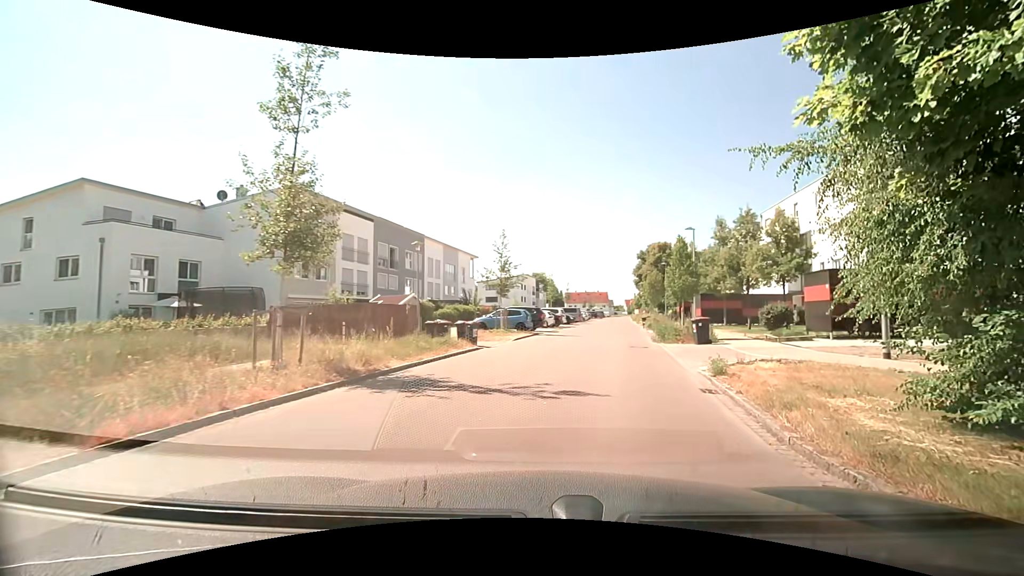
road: residential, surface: asphalt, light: Day
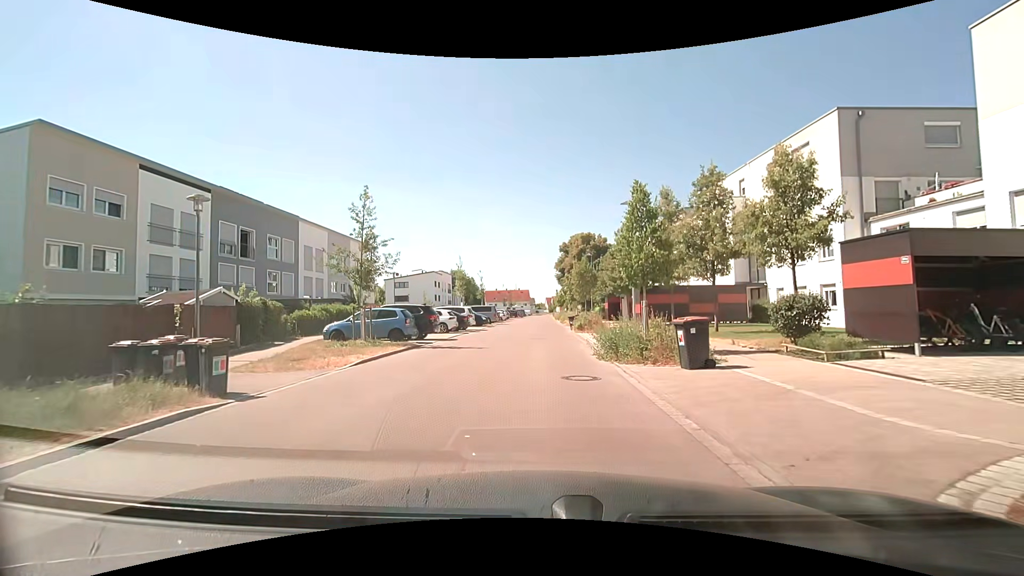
(+1.5, +10.4) m; +10°
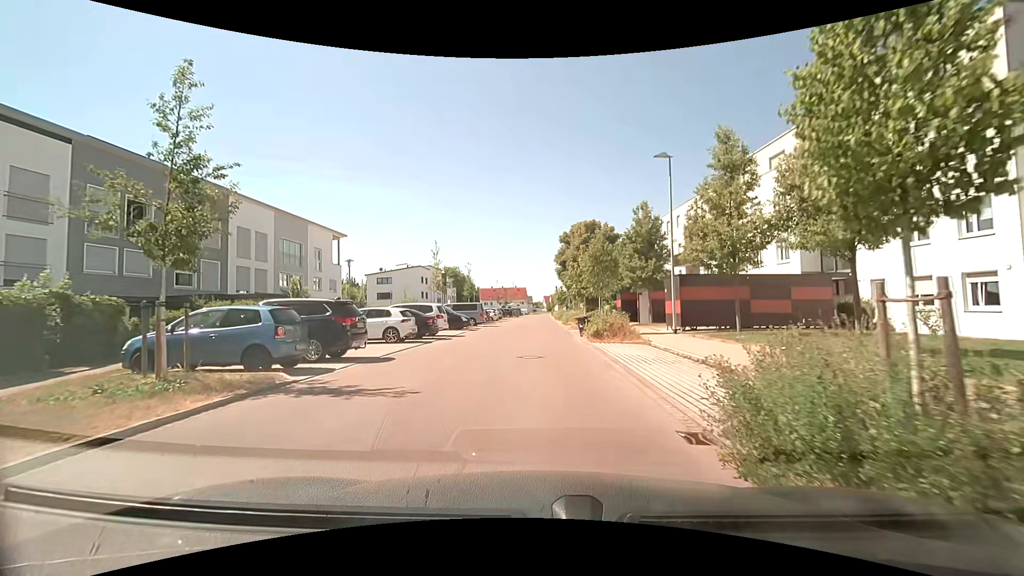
(+0.1, +10.2) m; +1°
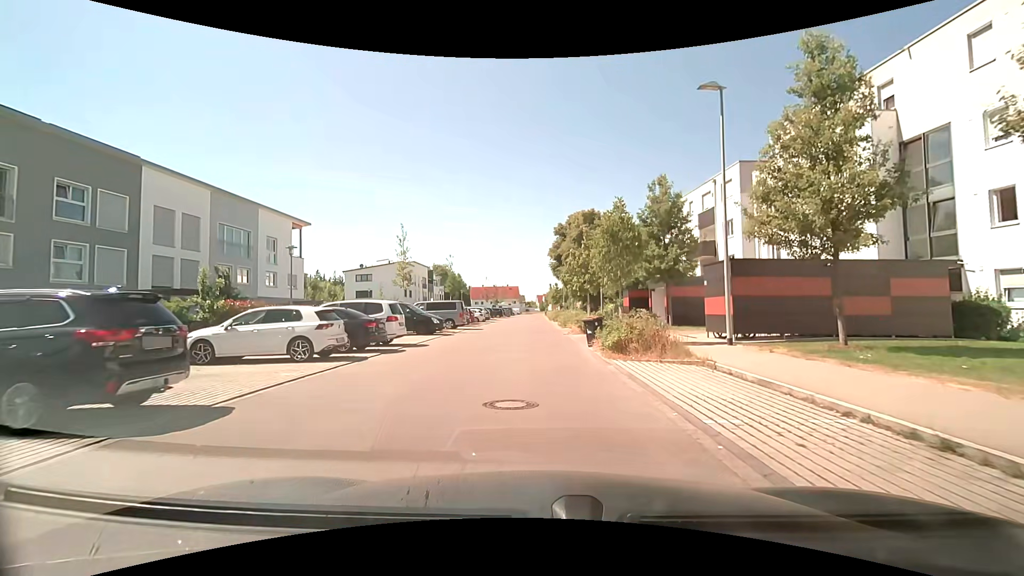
(0.0, +7.2) m; +1°
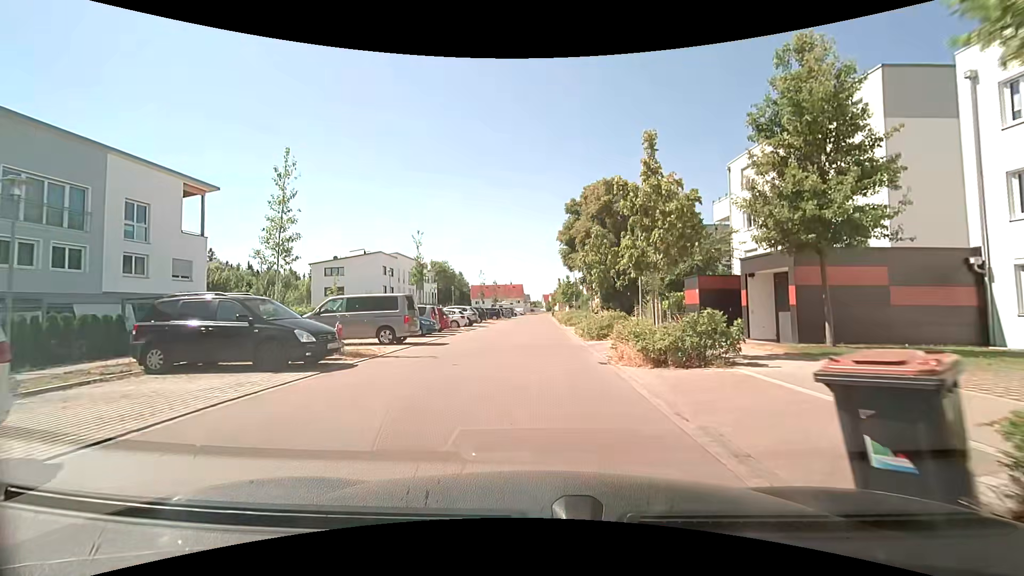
(0.0, +15.1) m; -1°
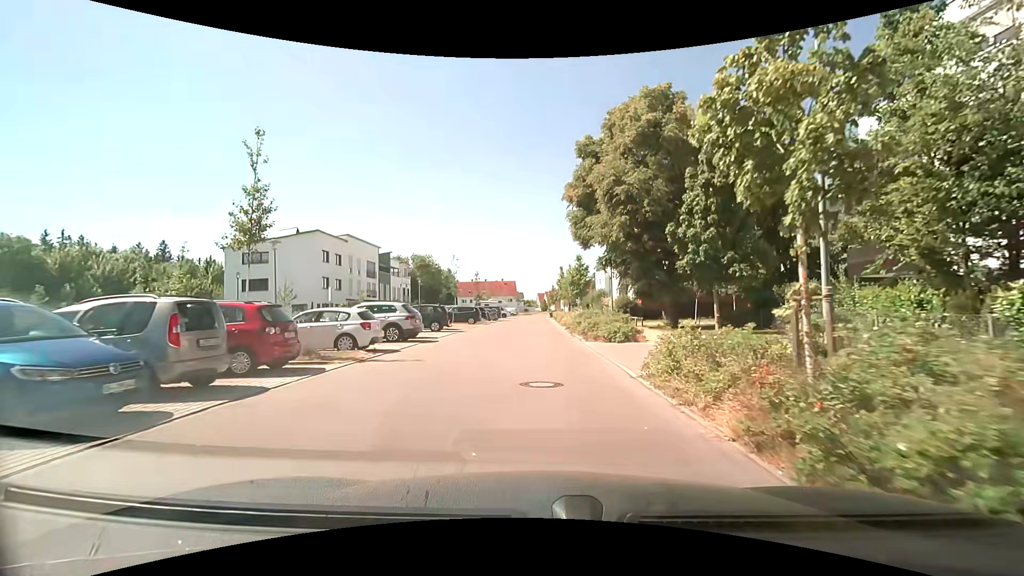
(-0.1, +19.1) m; +1°
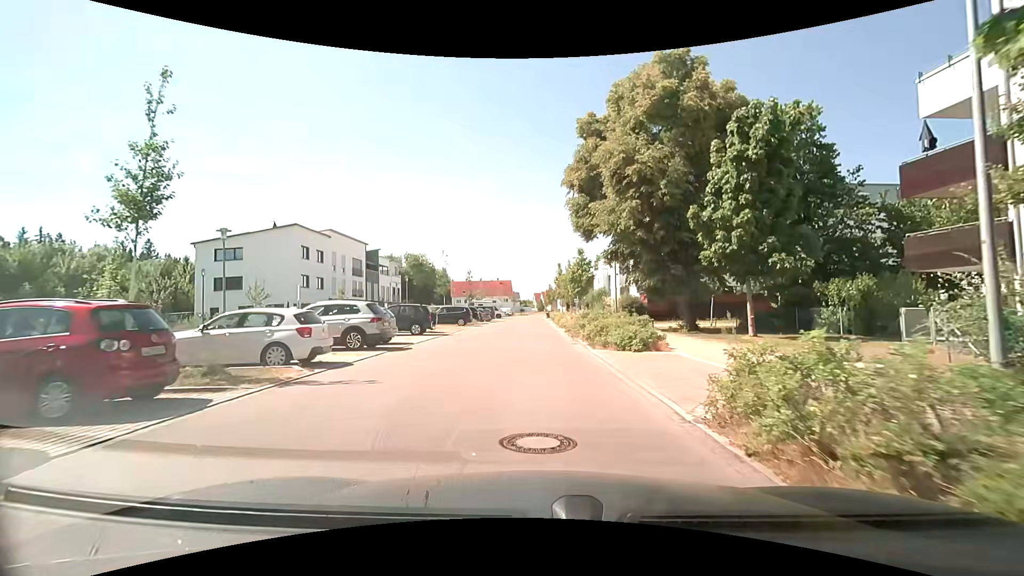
(0.0, +3.9) m; +1°
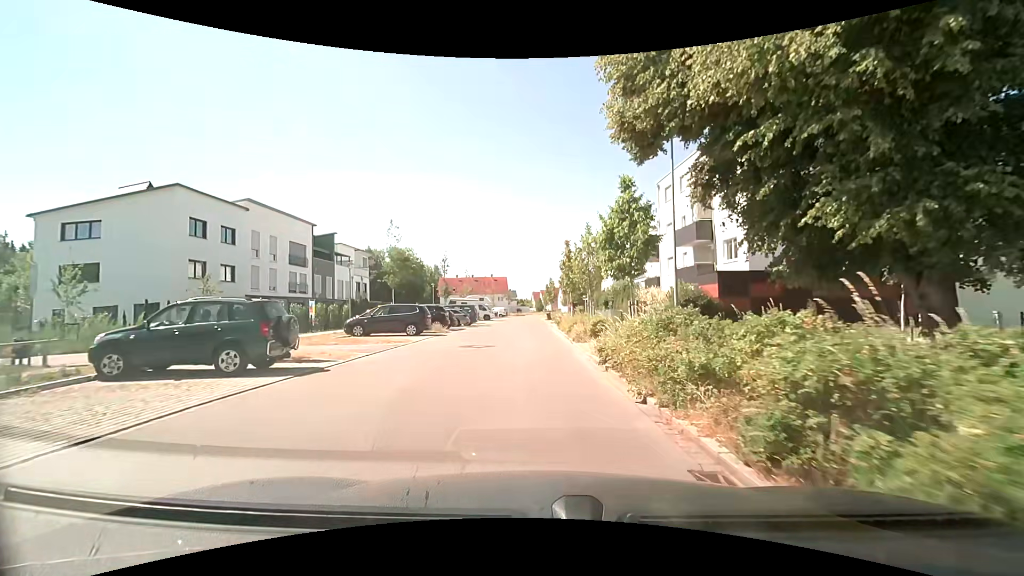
(-0.1, +15.9) m; 0°
(0, +10) (-1, +20) (-1, +30) (-1, +40) (-1, +50) (-1, +60) (-2, +70) (-2, +80) (-2, +90) (-1, +100) m
